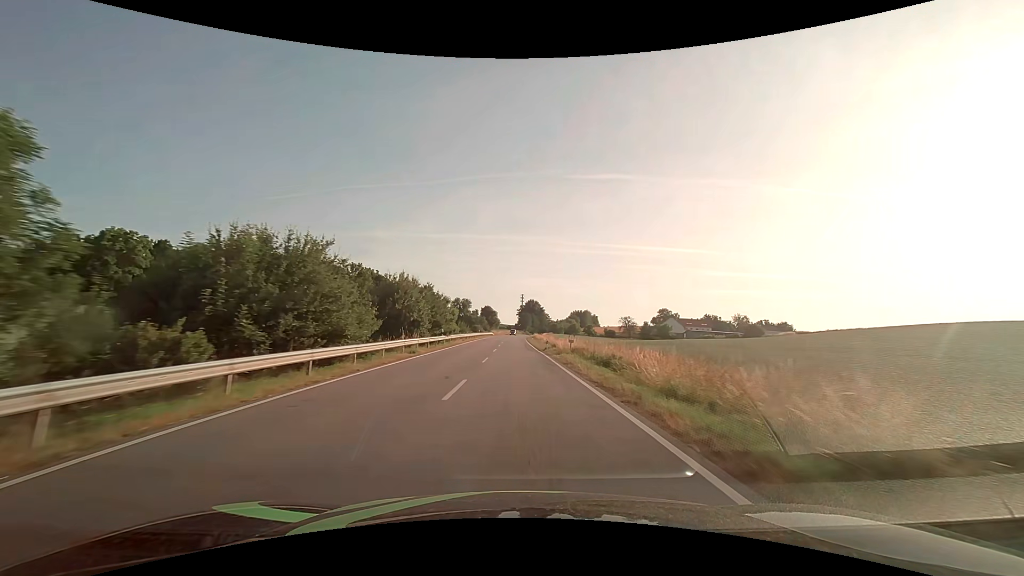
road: secondary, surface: asphalt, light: Day
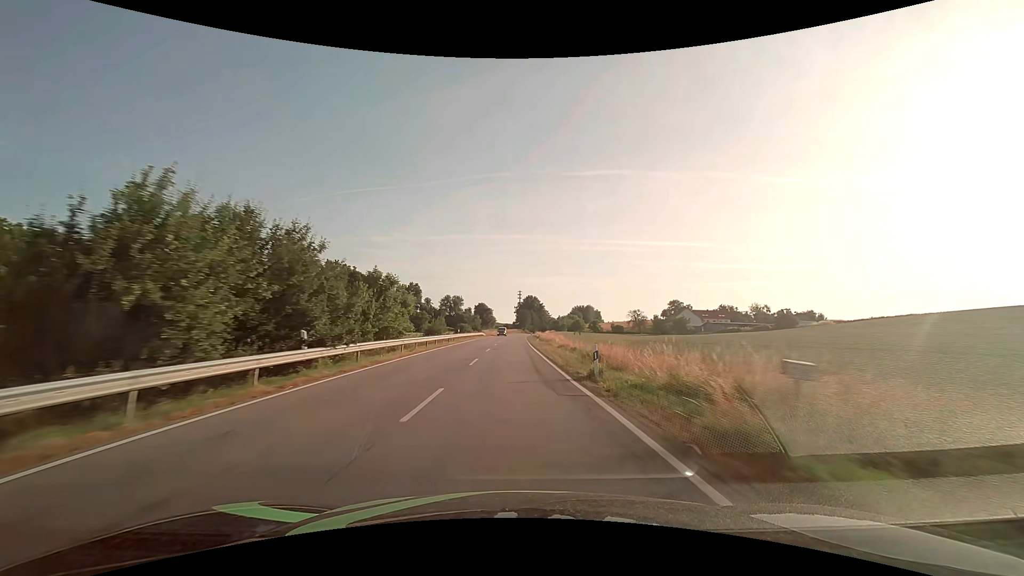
(0.0, +26.5) m; 0°
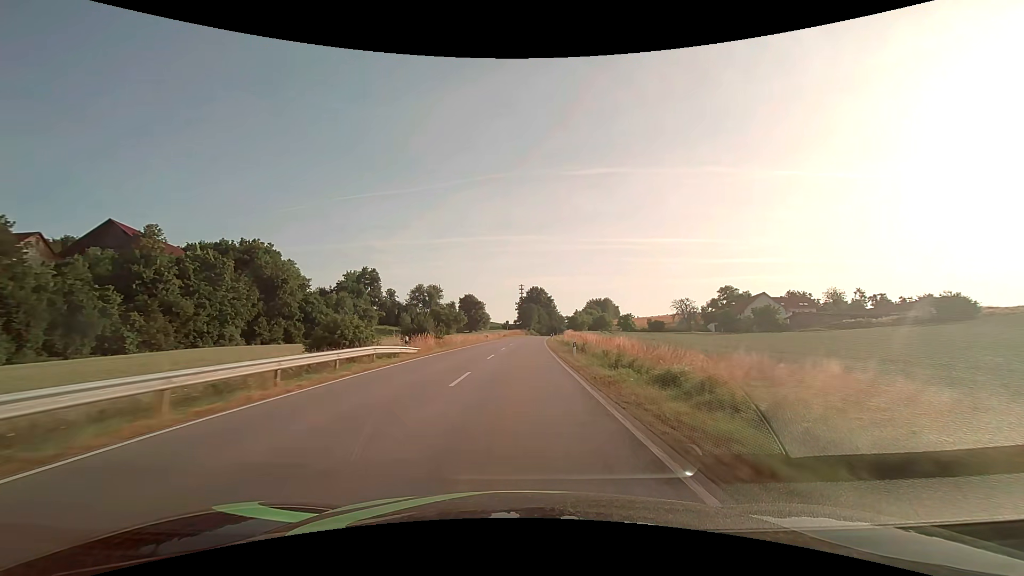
(-0.5, +68.0) m; 0°
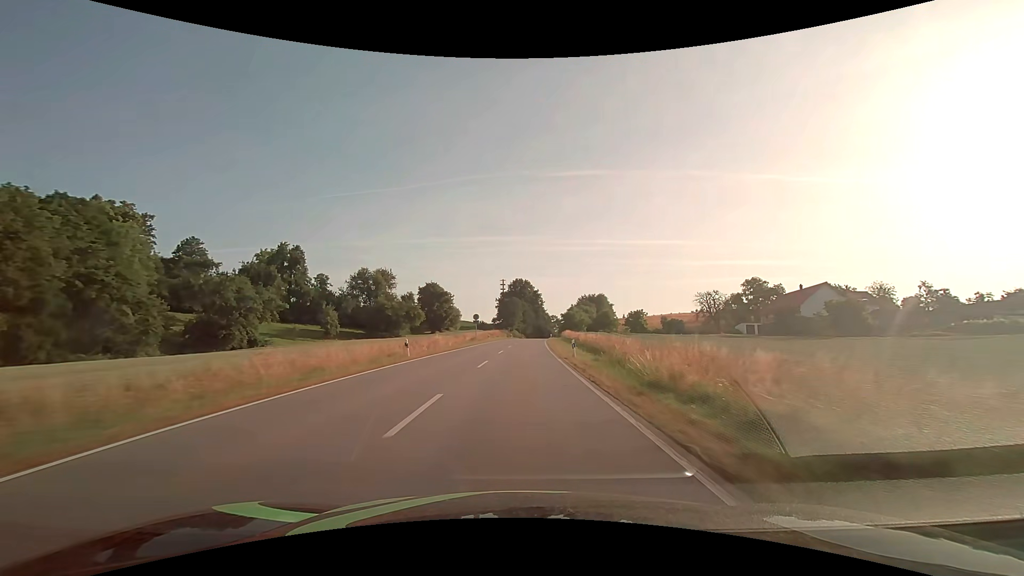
(+0.6, +41.8) m; +2°
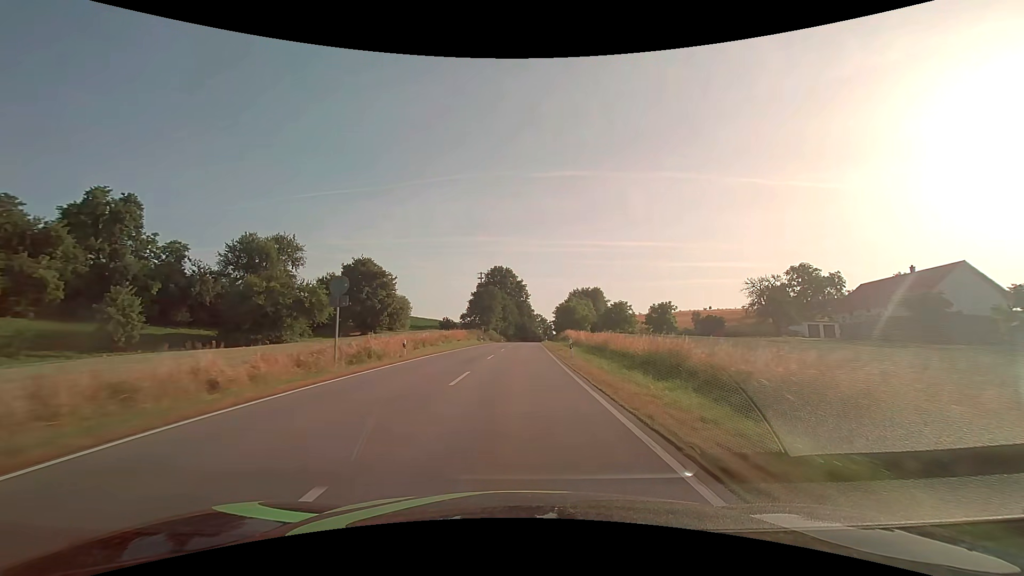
(+0.8, +42.4) m; +2°
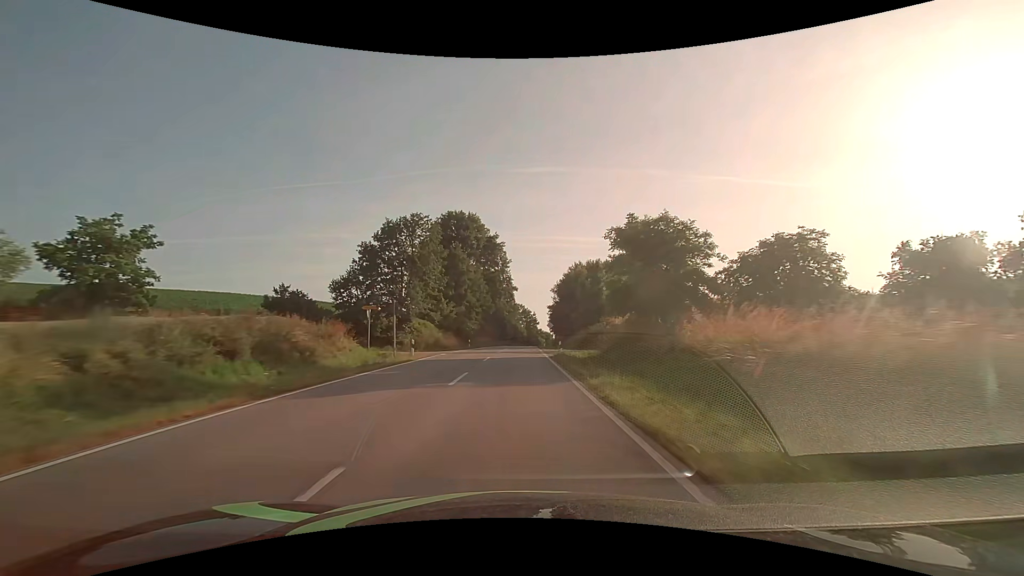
(+1.5, +71.9) m; +2°
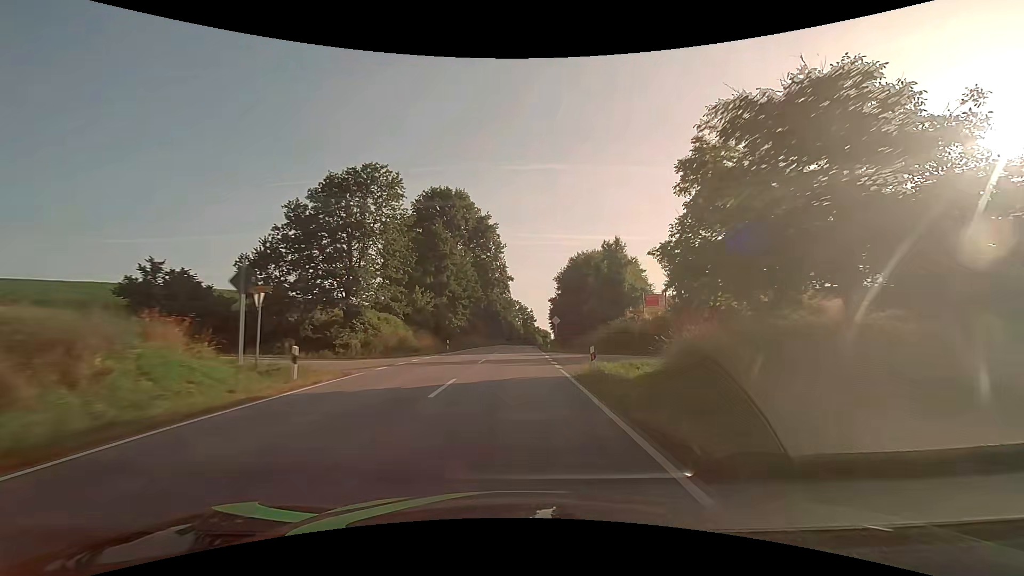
(+0.1, +14.6) m; +1°
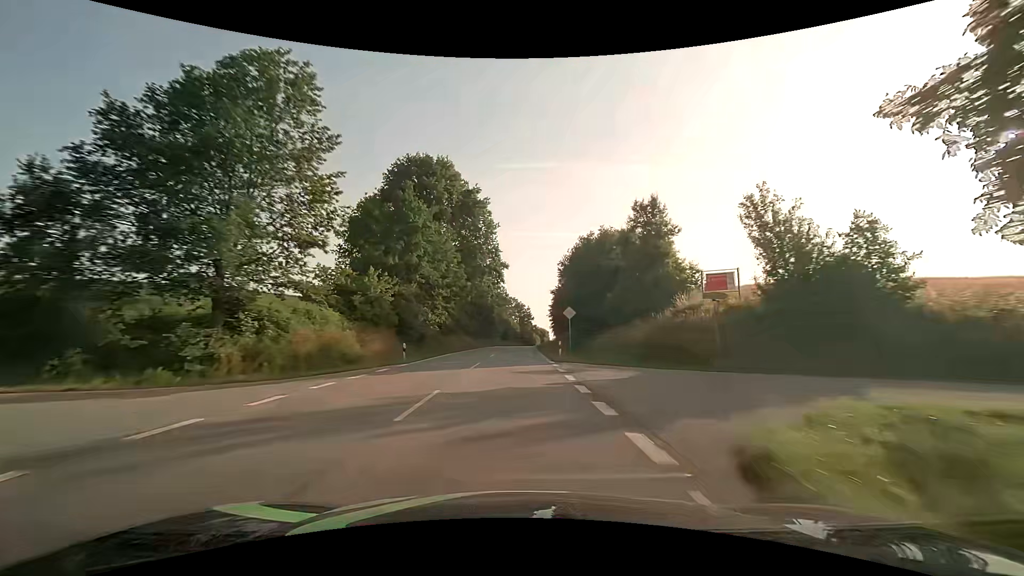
(0.0, +14.7) m; 0°
(0, +10) (0, +20) (0, +30) (0, +40) (0, +50) (0, +60) (0, +70) (+1, +80) (+1, +90) (+1, +100) m
